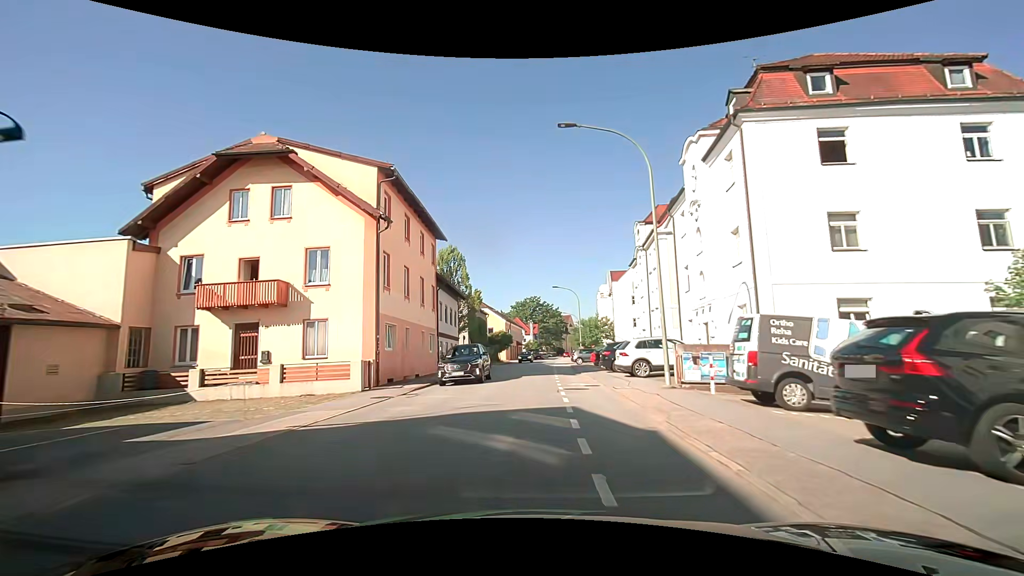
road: tertiary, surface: asphalt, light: Day
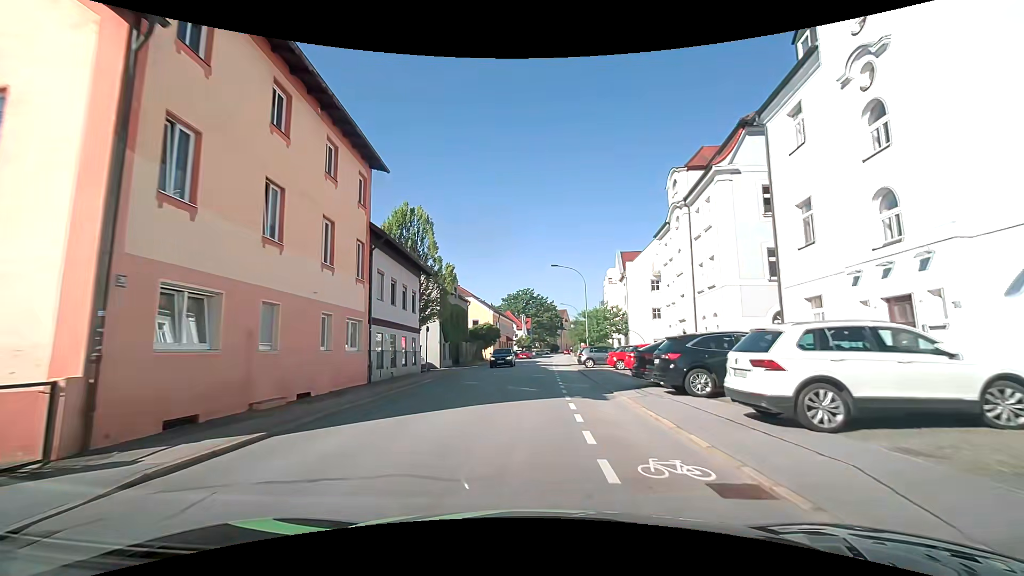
(+0.2, +13.4) m; +1°
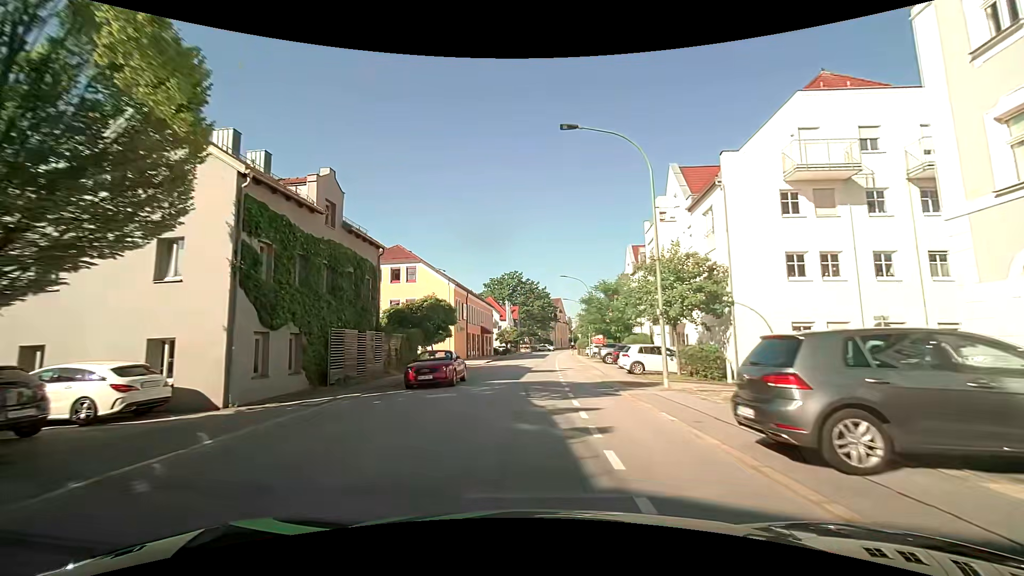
(+0.4, +27.8) m; +1°
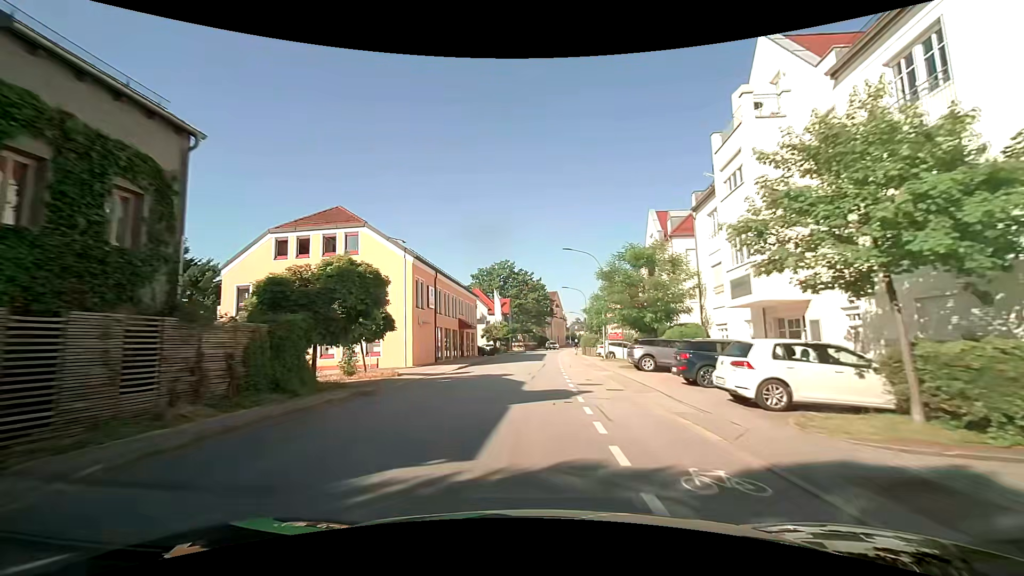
(0.0, +14.0) m; 0°
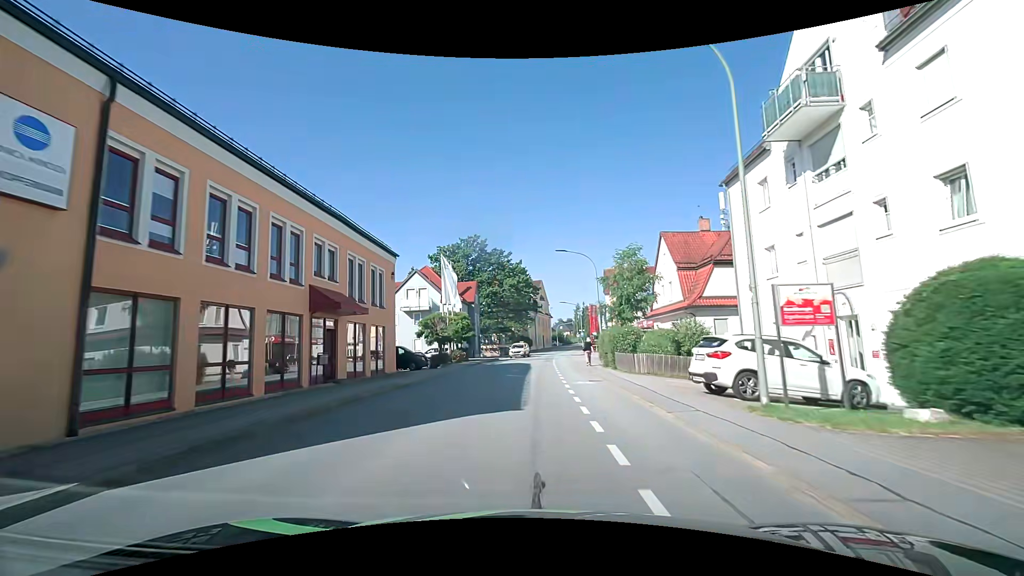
(+0.6, +28.3) m; +2°
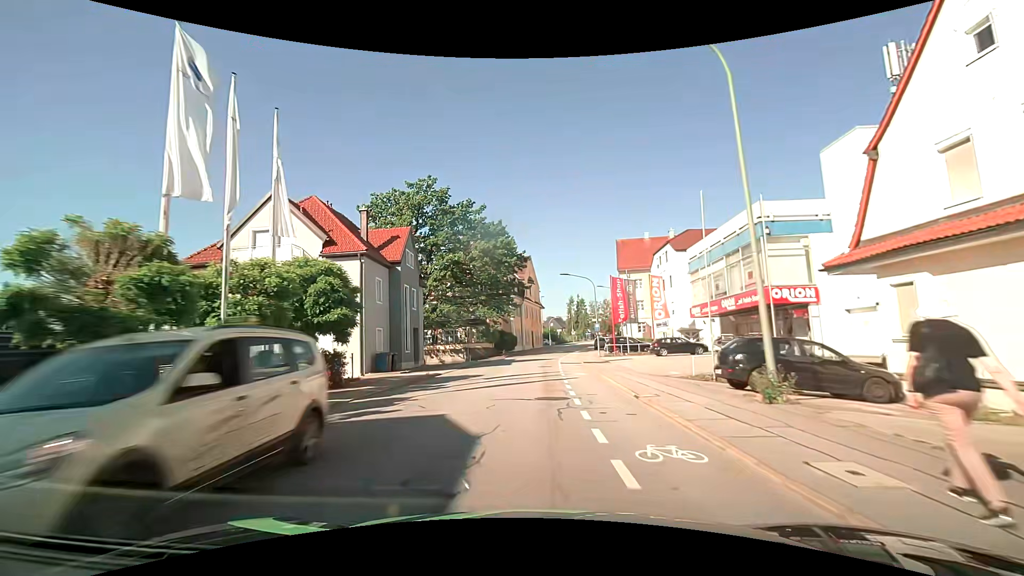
(+0.4, +29.3) m; +2°
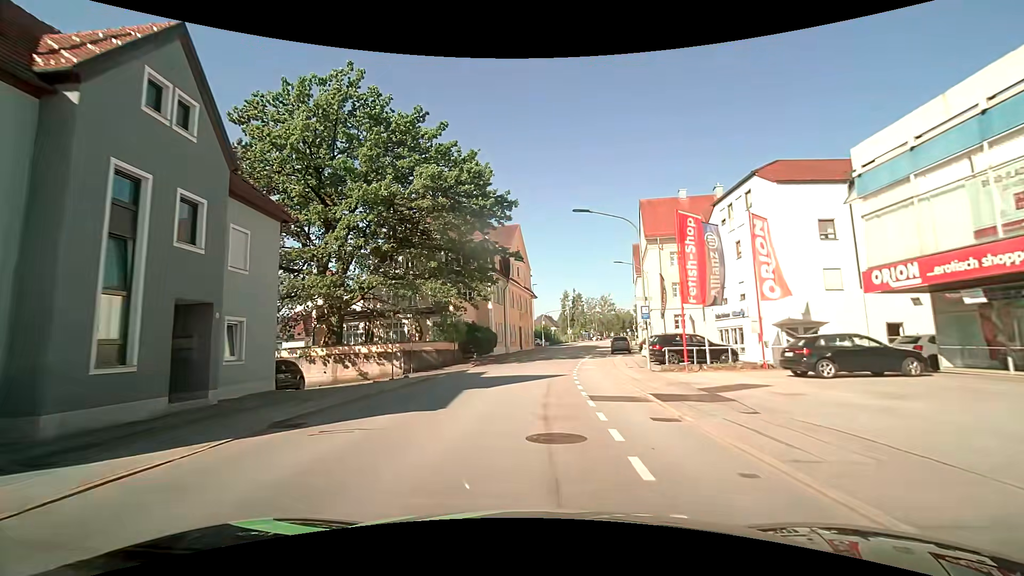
(+0.1, +22.2) m; +1°
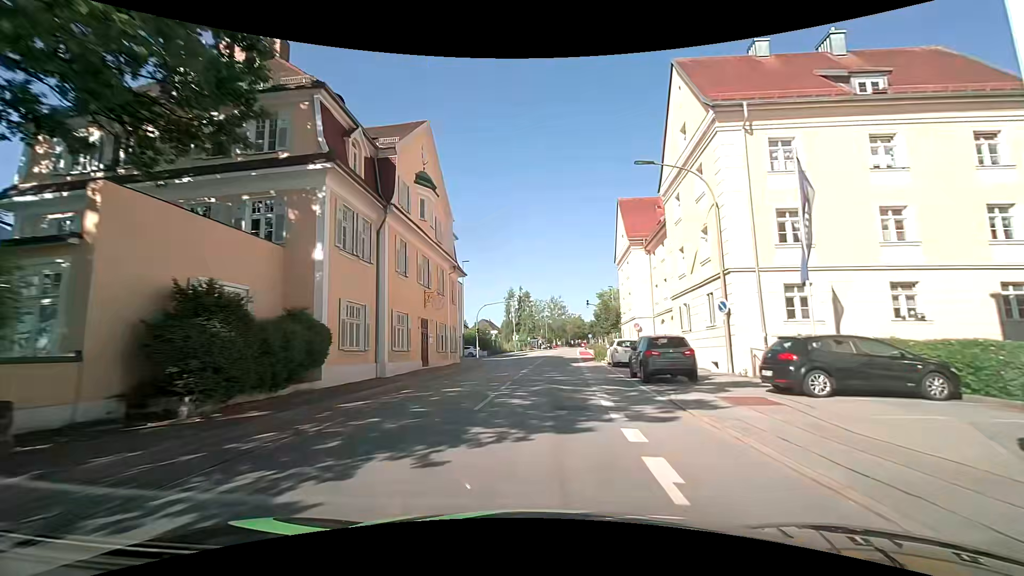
(+1.2, +29.2) m; +6°
(0, +10) (+1, +20) (+2, +30) (+3, +40) (+3, +50) (+4, +60) (+5, +70) (+6, +80) (+7, +90) (+8, +100) m
